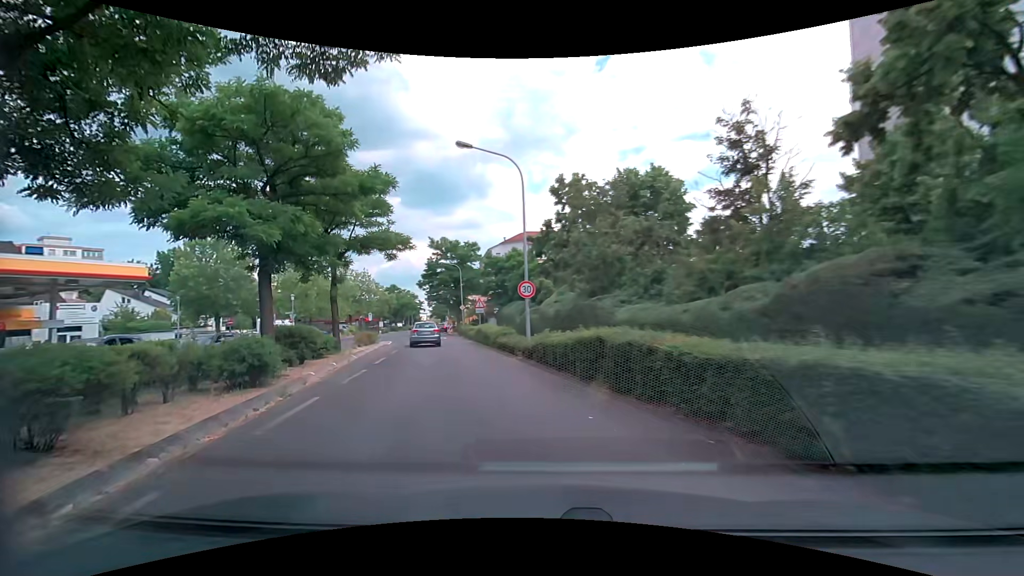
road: tertiary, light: Day
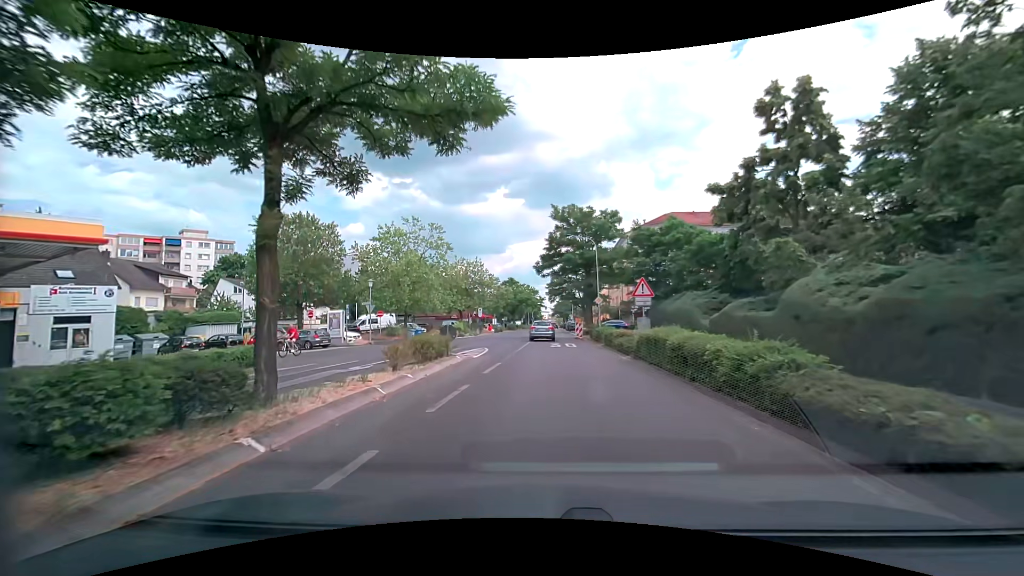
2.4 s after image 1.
(-3.4, +15.7) m; -15°
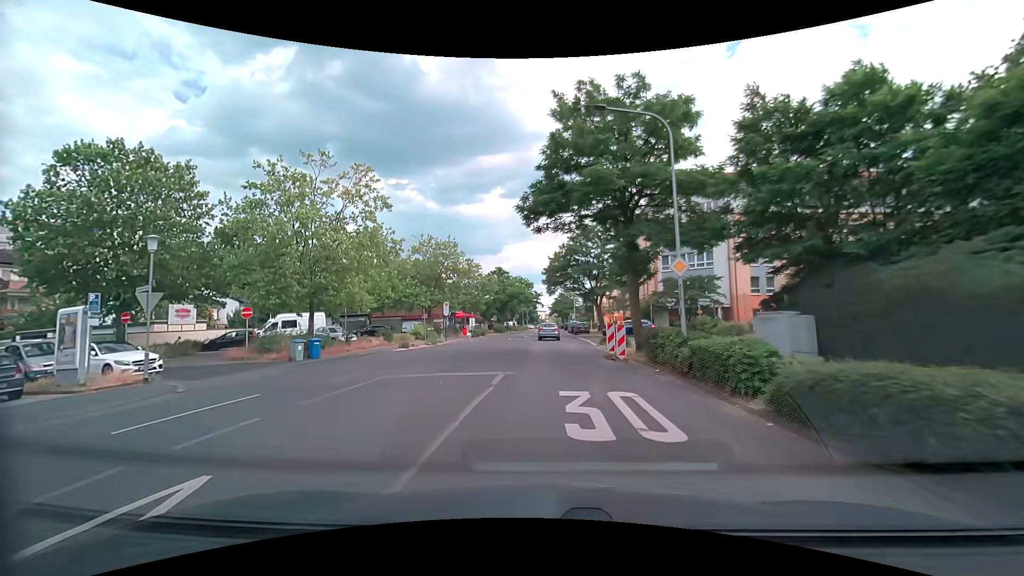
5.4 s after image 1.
(+0.1, +21.3) m; 0°
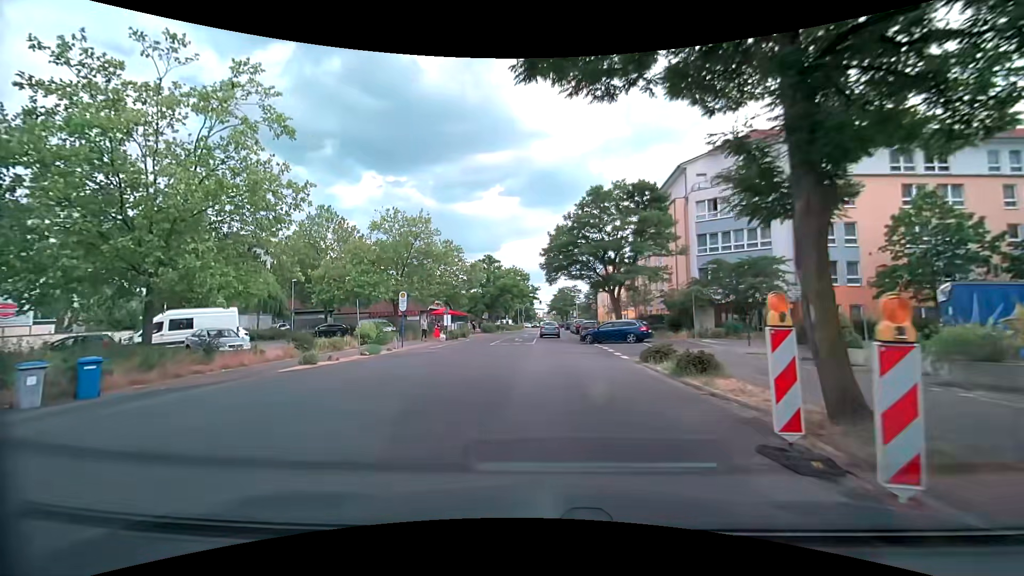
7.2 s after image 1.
(+0.1, +13.4) m; +1°
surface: asphalt
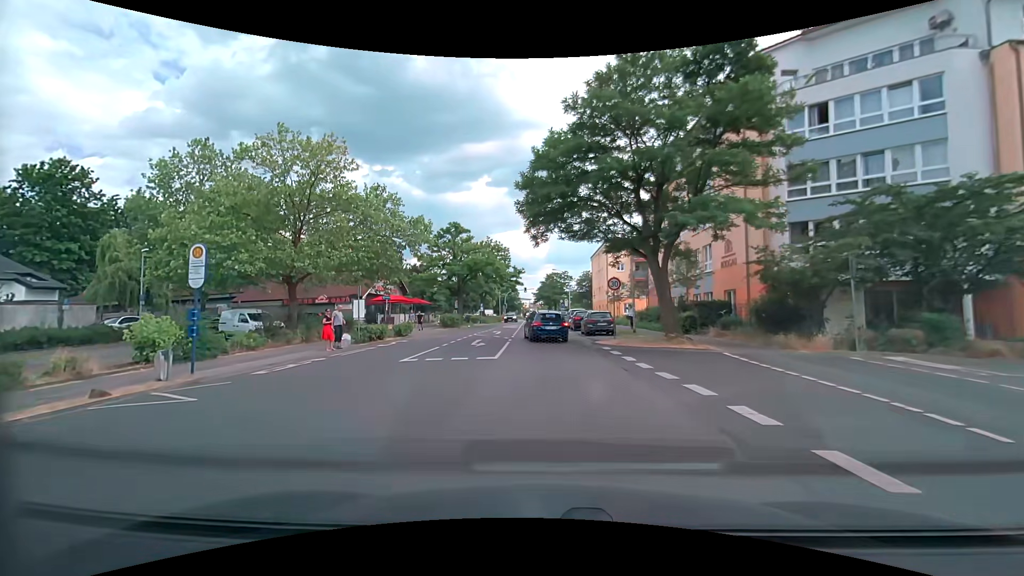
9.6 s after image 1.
(+0.2, +17.8) m; +1°
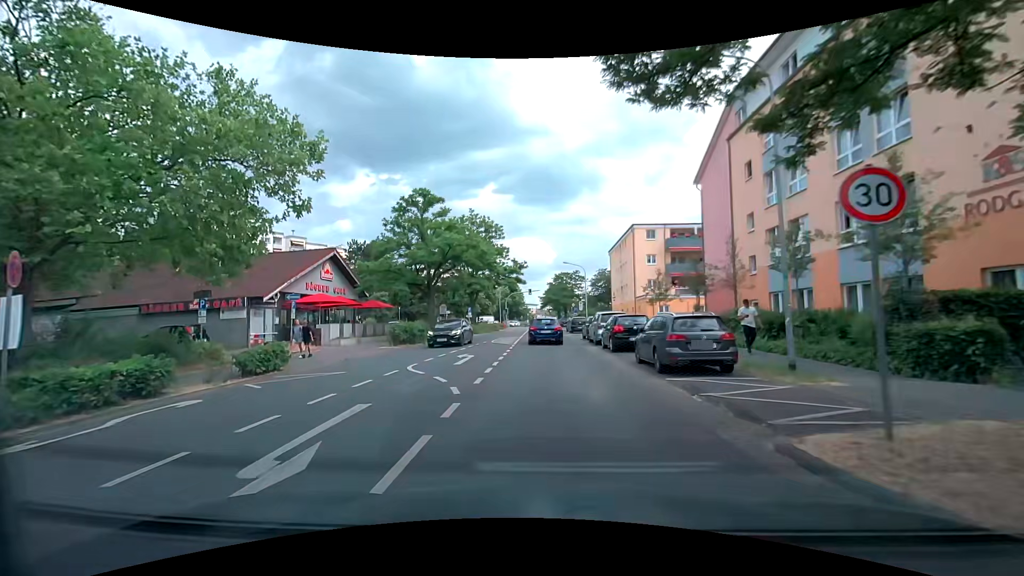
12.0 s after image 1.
(-0.1, +16.8) m; -1°
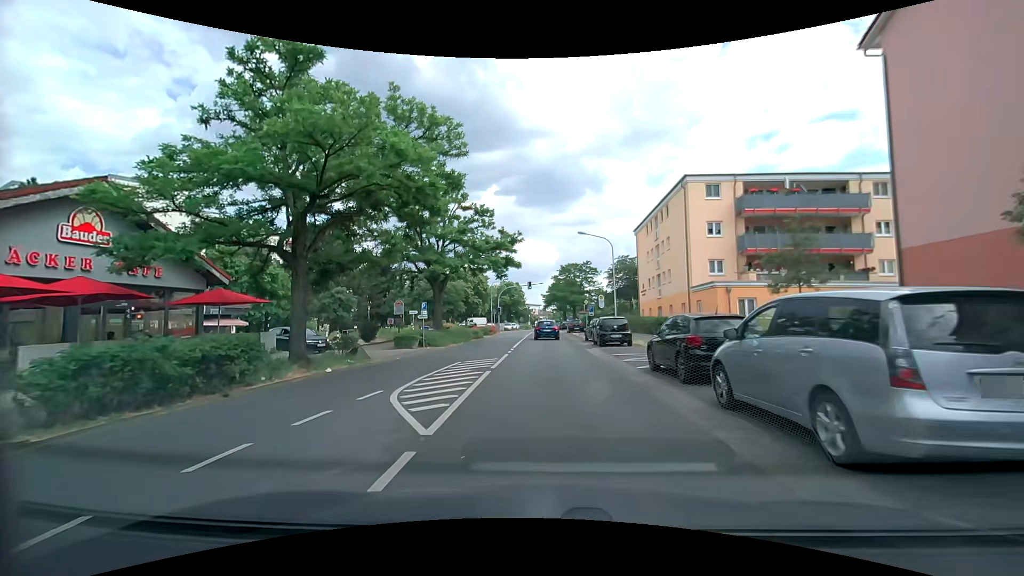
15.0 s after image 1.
(-0.2, +20.2) m; -1°
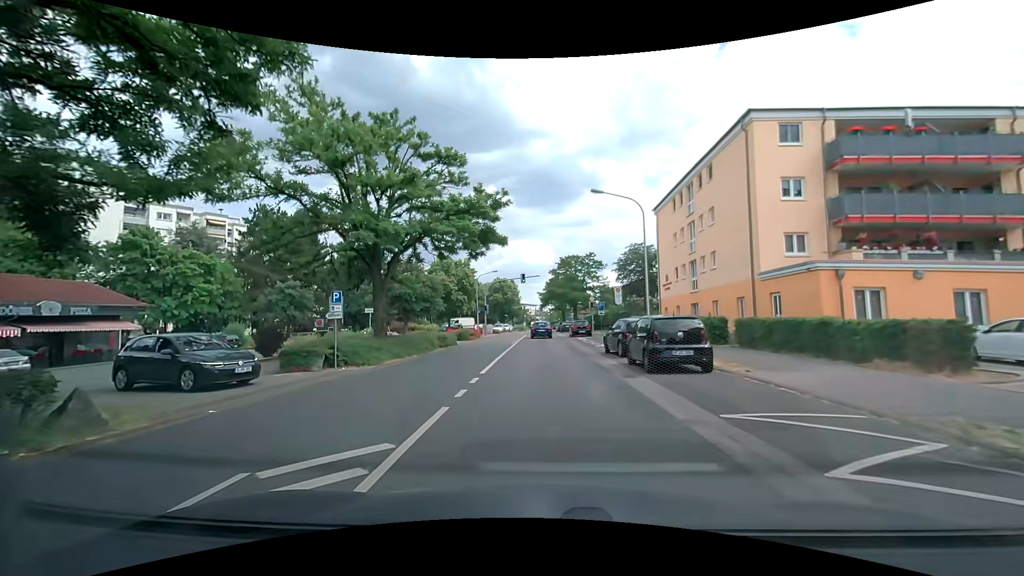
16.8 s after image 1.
(+0.1, +12.1) m; 0°
(0, +10) (0, +20) (0, +30) (0, +40) (0, +50) (0, +60) (0, +70) (0, +80) (0, +90) (+1, +100) m
